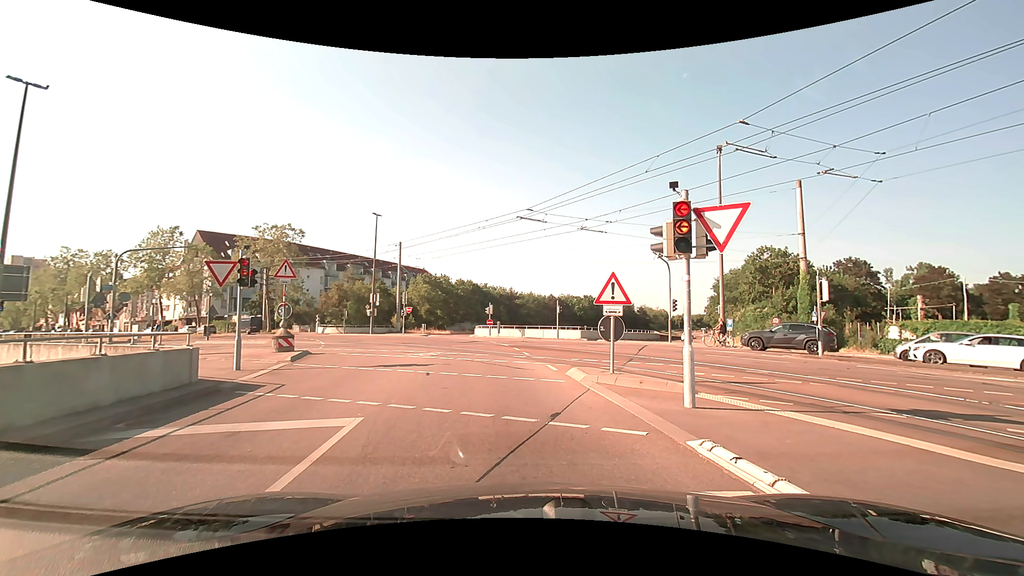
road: tertiary_link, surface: asphalt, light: Day
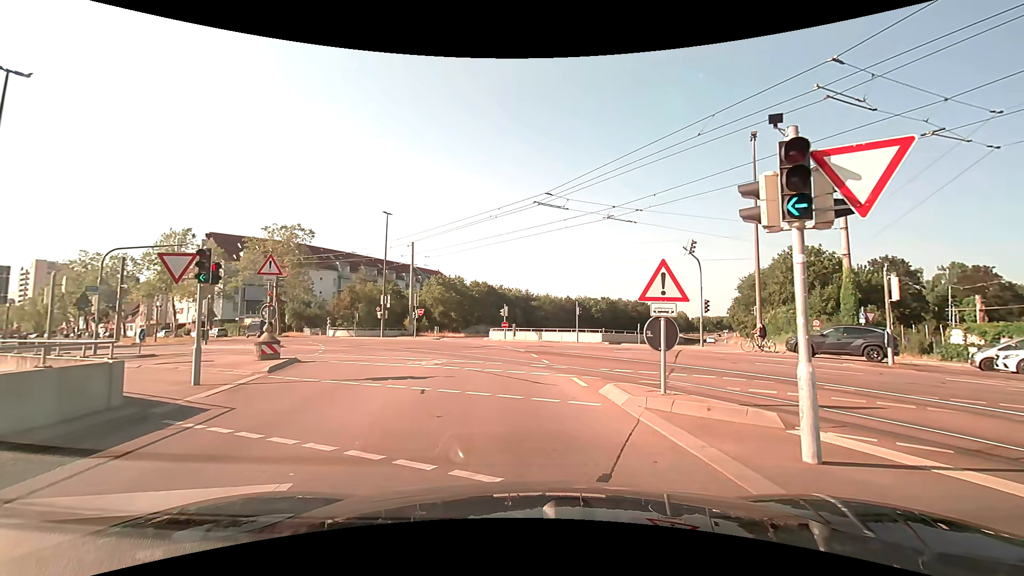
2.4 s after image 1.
(-0.1, +2.9) m; -1°
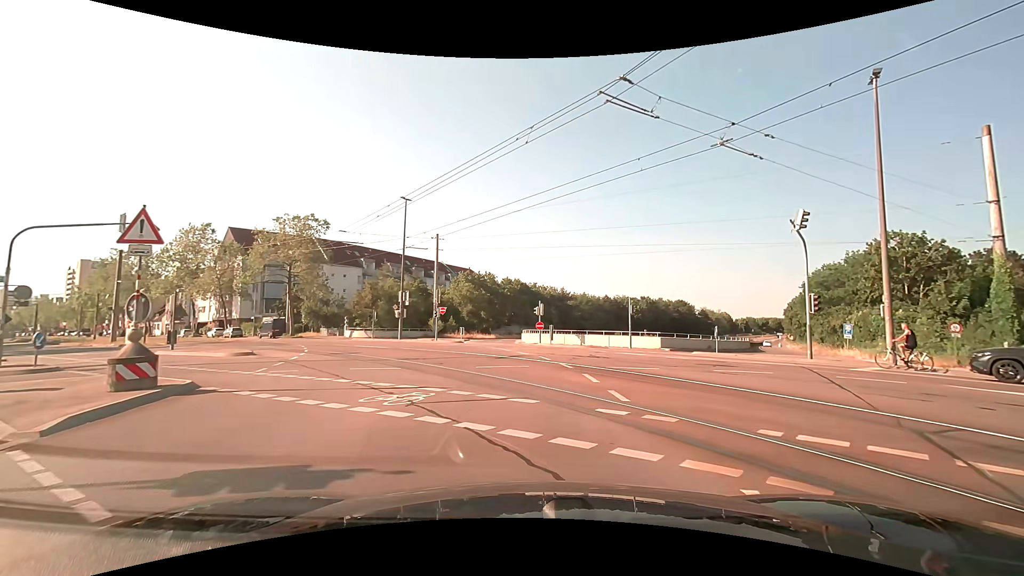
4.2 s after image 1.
(-0.6, +7.9) m; -6°
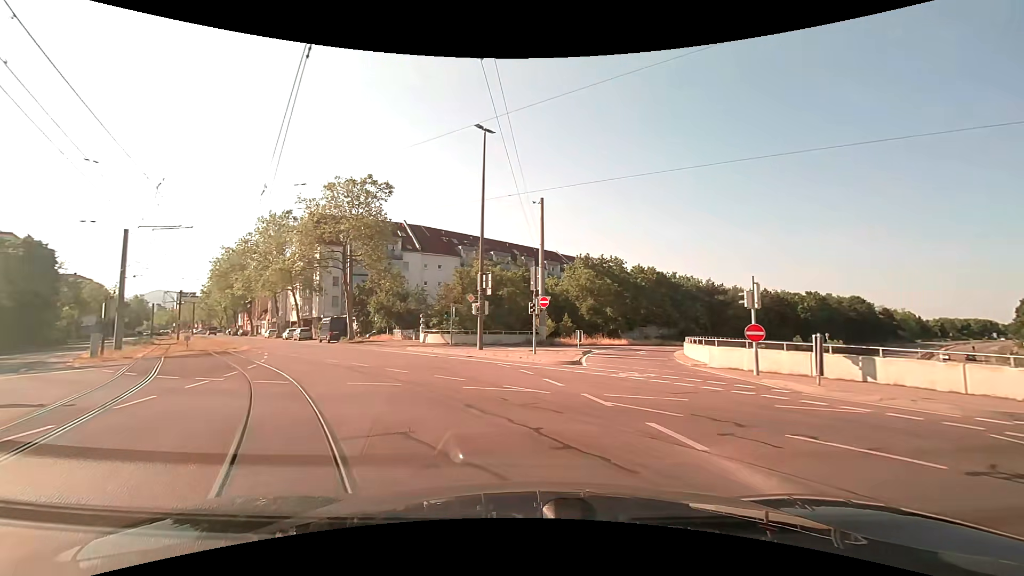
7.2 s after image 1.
(-1.7, +20.4) m; -14°
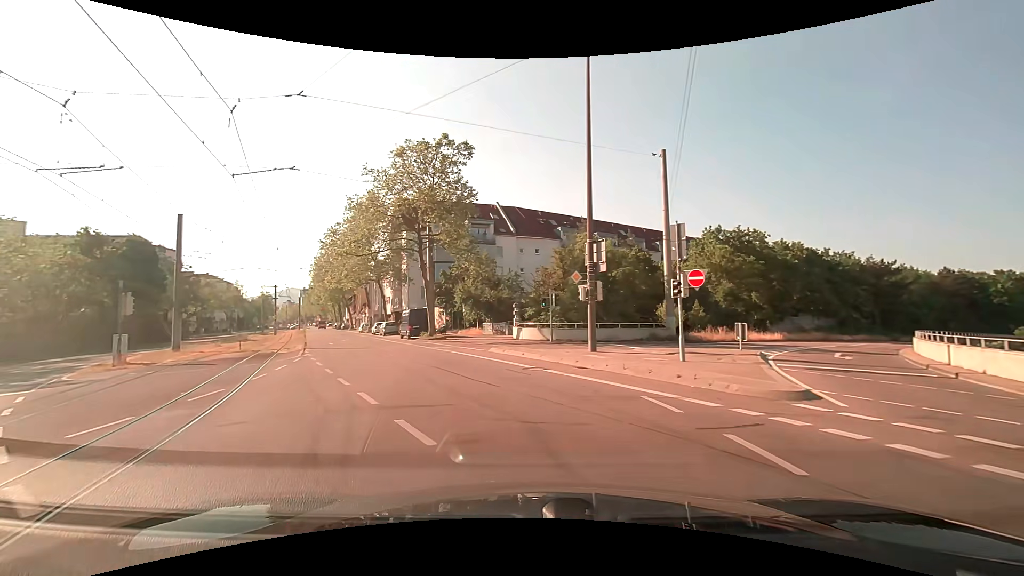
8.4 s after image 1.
(-0.8, +9.6) m; -11°
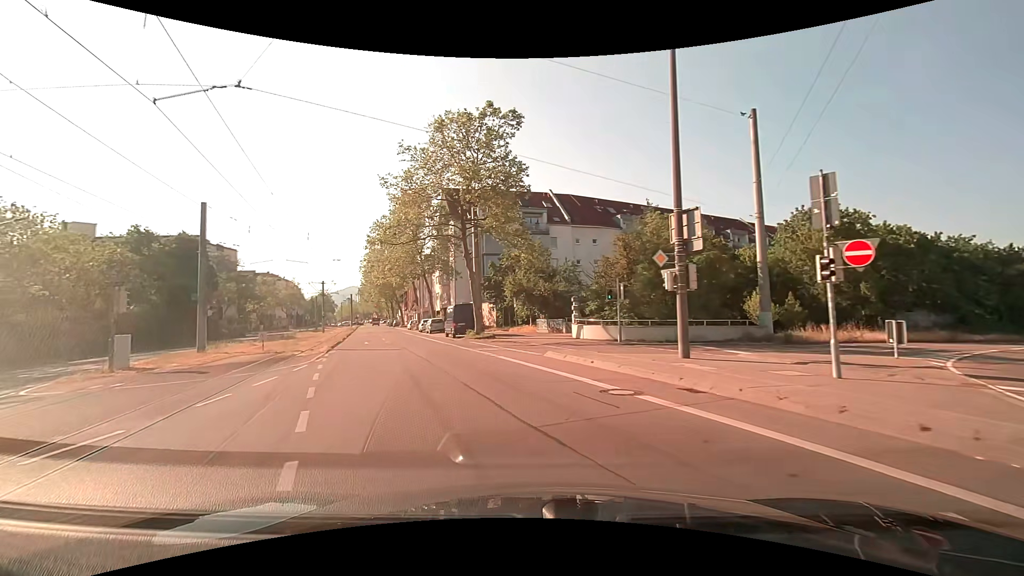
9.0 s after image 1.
(-0.2, +5.1) m; -5°
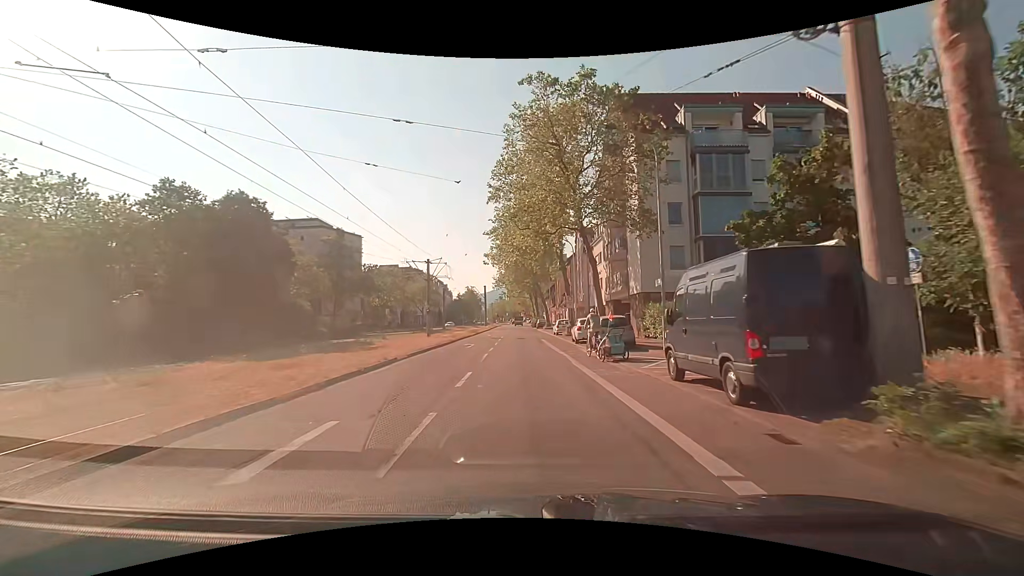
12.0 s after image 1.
(-6.1, +27.6) m; -17°
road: tertiary
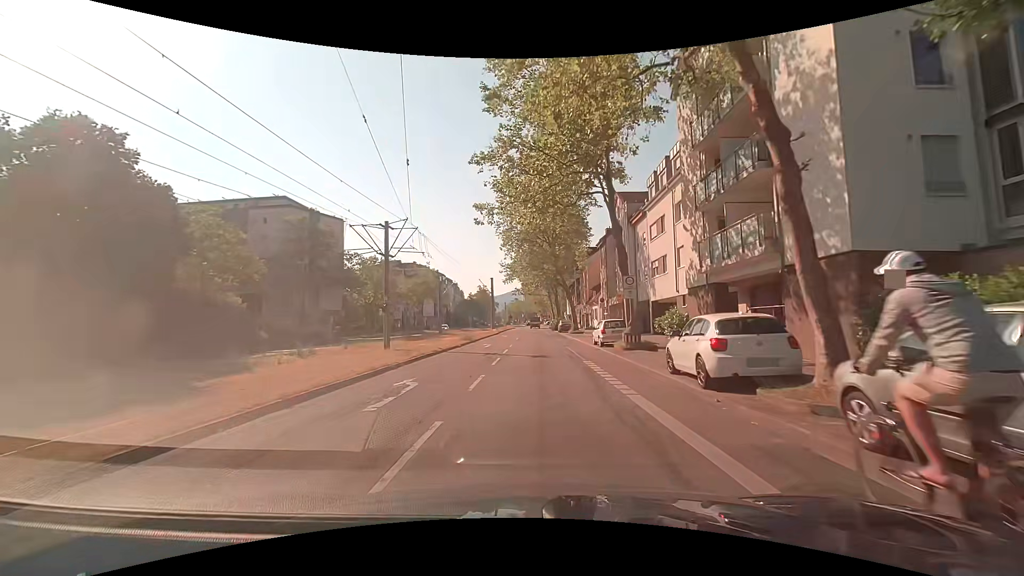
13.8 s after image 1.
(-0.4, +18.7) m; -2°
(0, +10) (0, +20) (0, +30) (+1, +40) (+1, +50) (+1, +60) (+1, +70) (+1, +80) (+1, +90) (+1, +100) m
